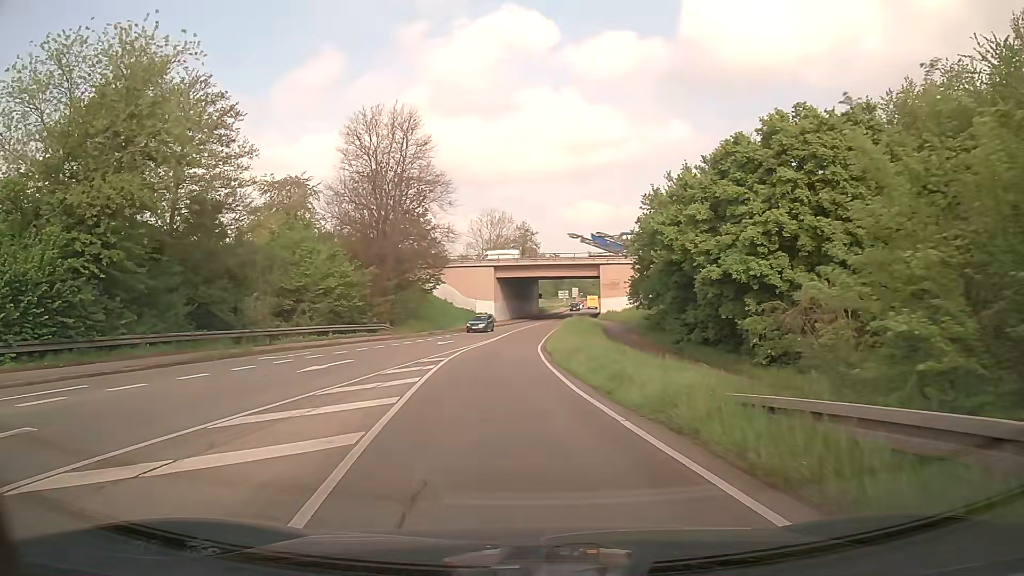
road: secondary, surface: asphalt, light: Day
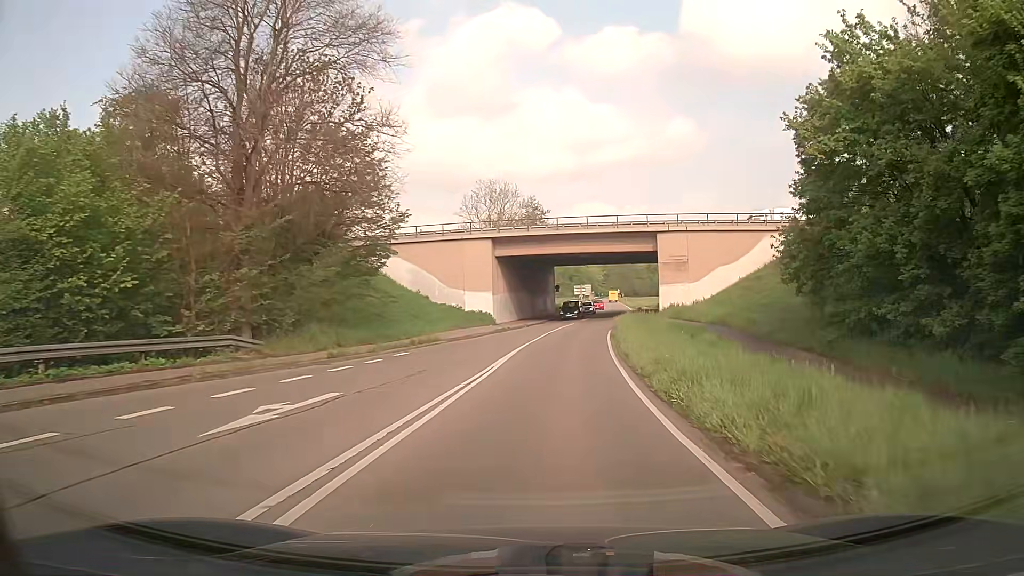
(-1.0, +30.2) m; 0°
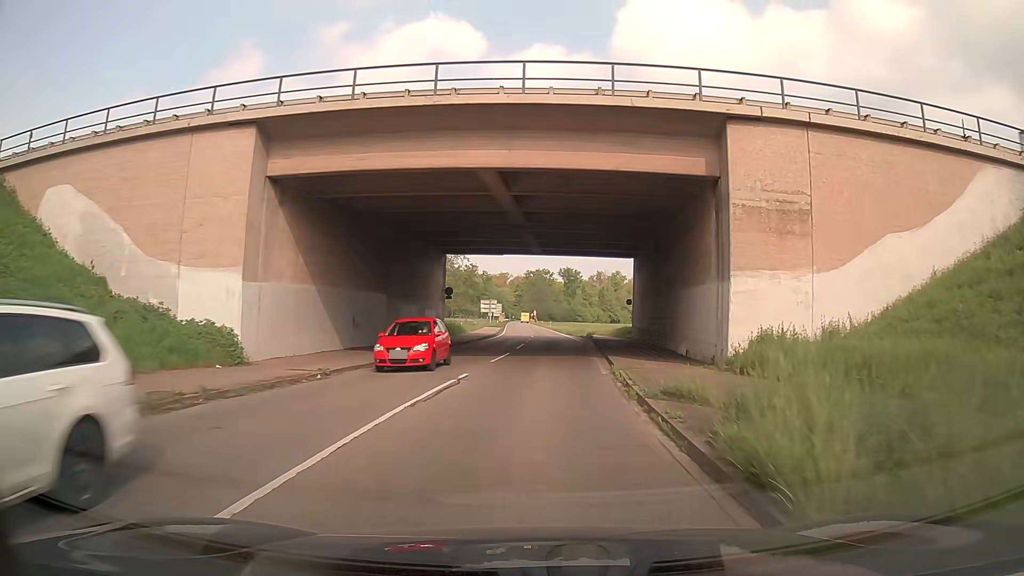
(+2.5, +35.7) m; +7°
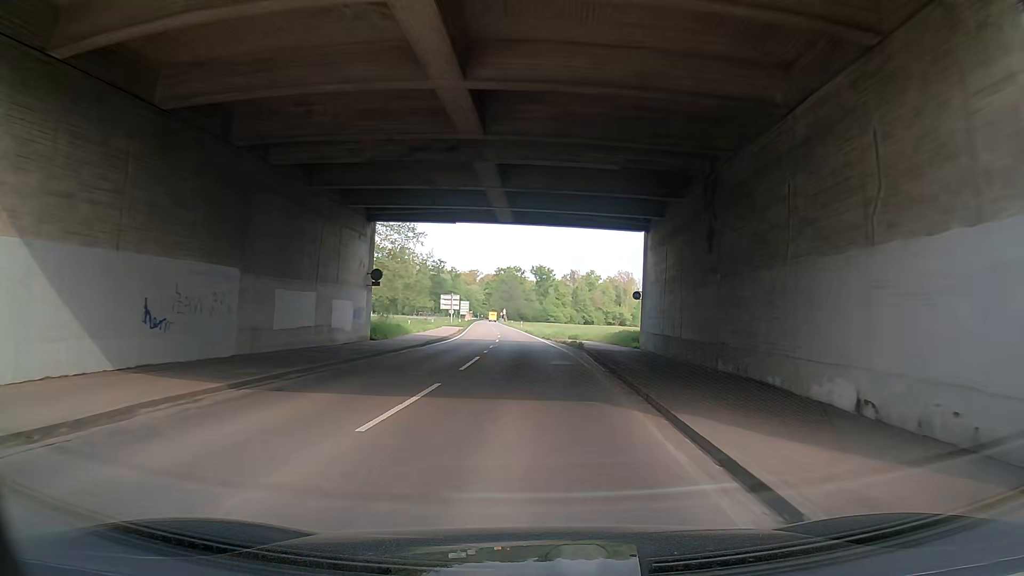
(+0.4, +14.6) m; +3°
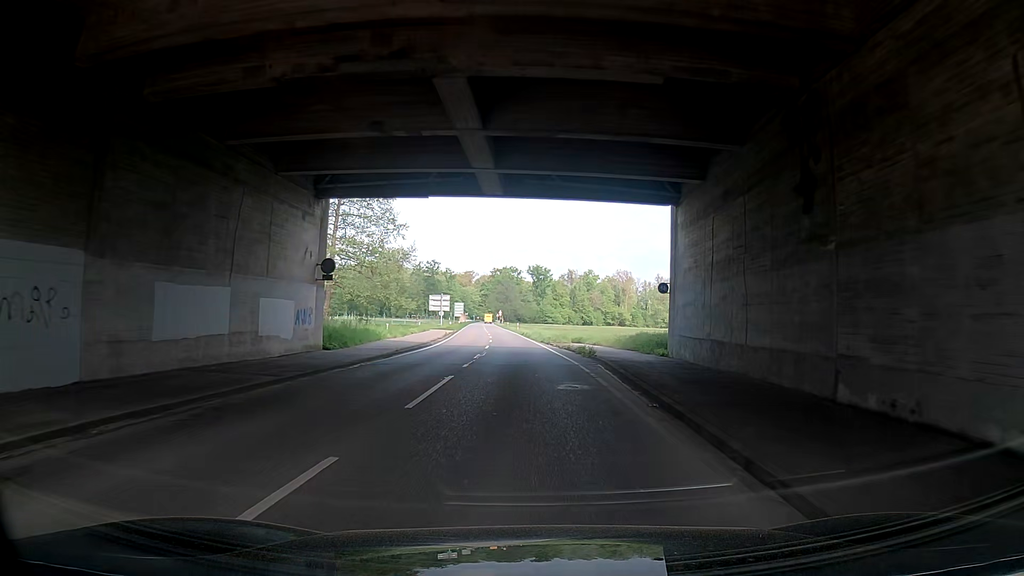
(+0.1, +7.4) m; 0°
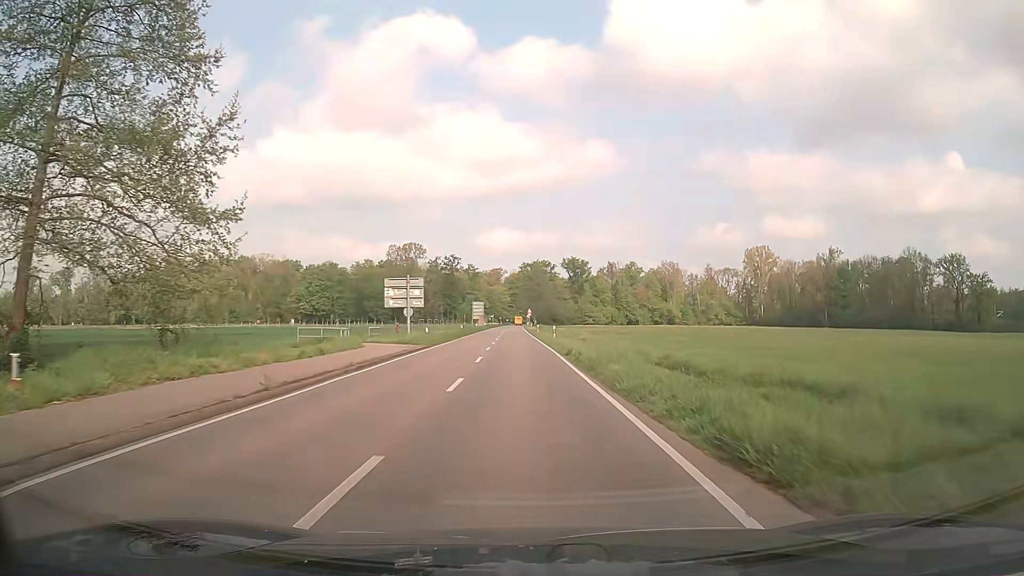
(-0.6, +38.9) m; -3°
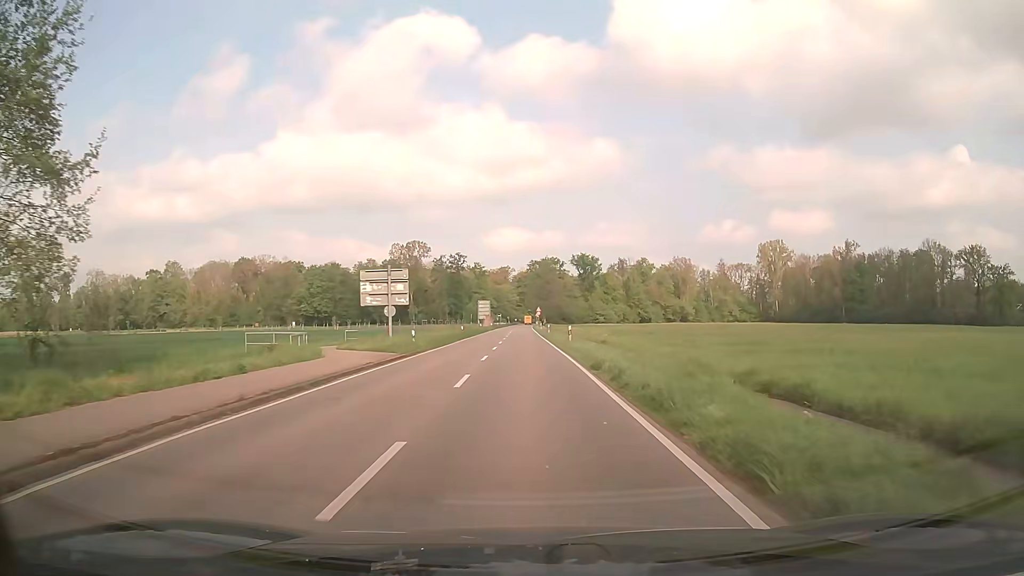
(-0.1, +8.3) m; -1°
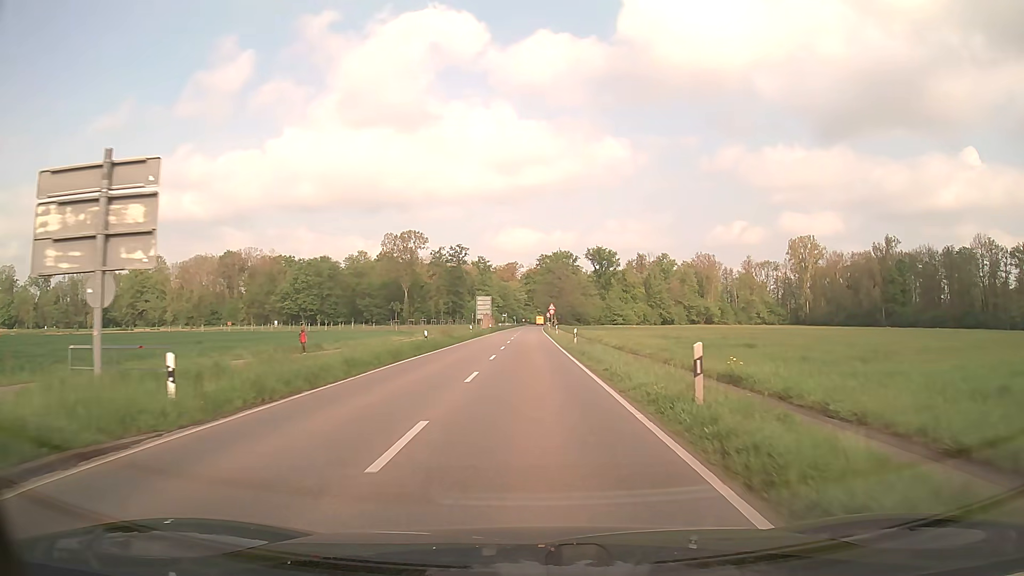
(-0.4, +25.6) m; -1°
